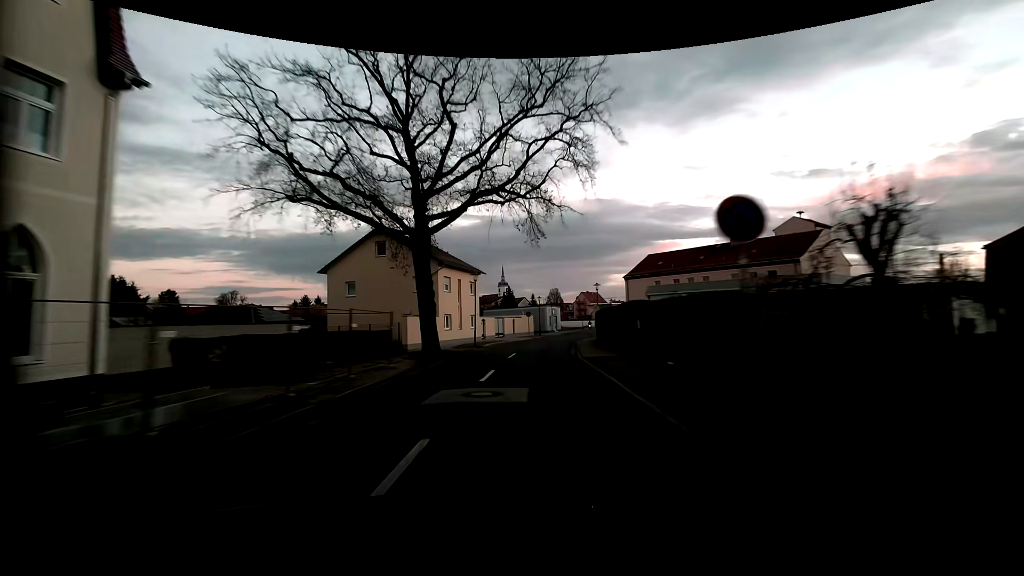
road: residential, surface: asphalt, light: Dusk
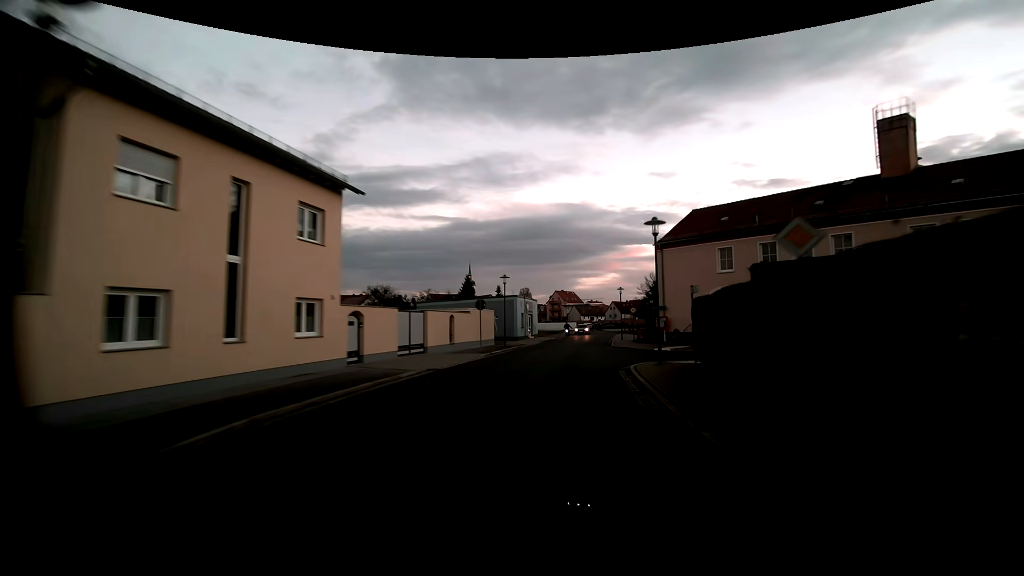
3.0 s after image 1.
(+0.1, +29.3) m; +3°
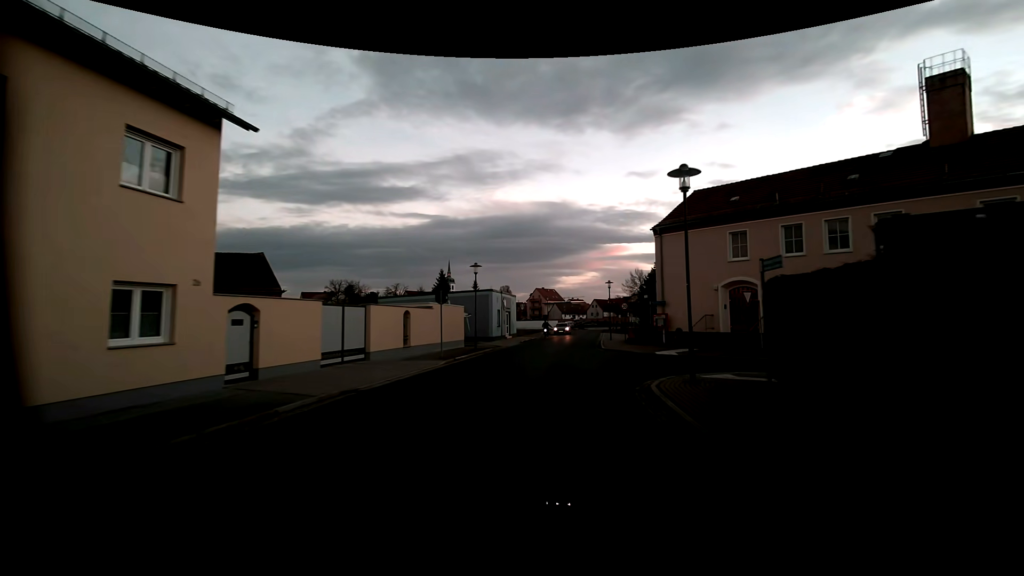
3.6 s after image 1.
(+0.2, +5.7) m; +3°
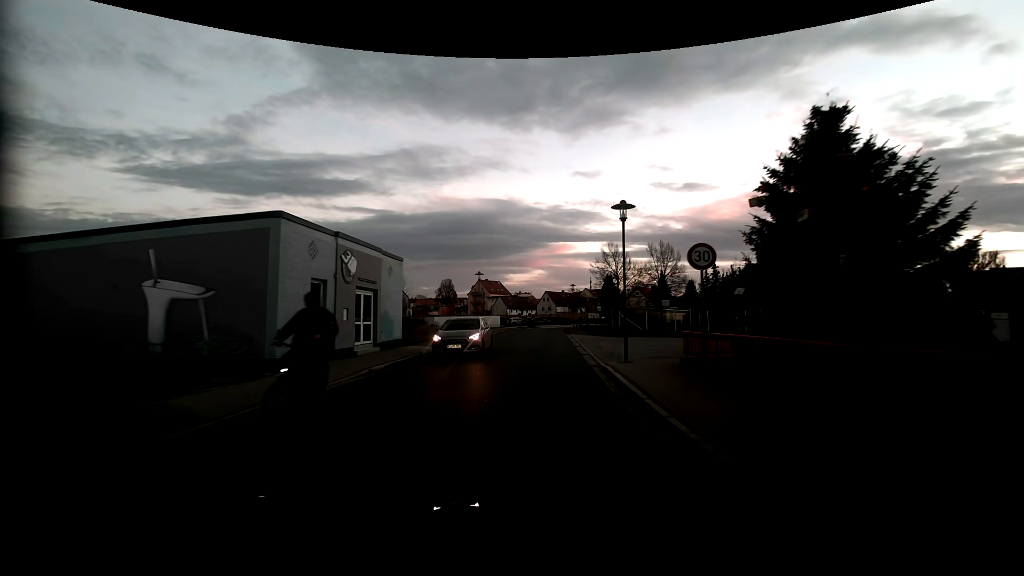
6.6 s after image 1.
(+1.6, +27.5) m; +6°
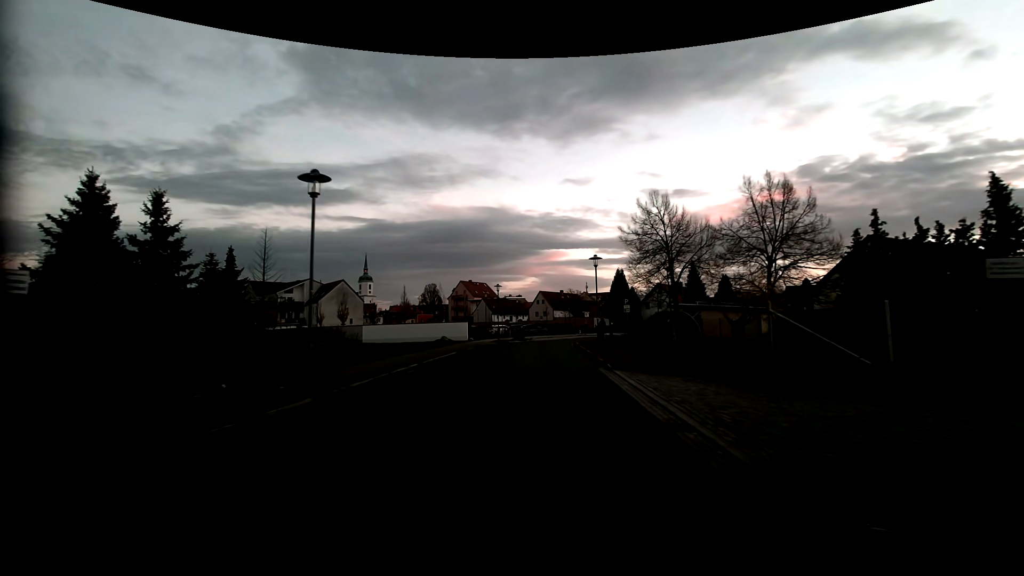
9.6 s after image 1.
(+0.2, +28.4) m; 0°
(0, +10) (0, +20) (0, +30) (+1, +40) (+4, +49) (+9, +58) (+15, +66) (+19, +75) (+18, +85) (+11, +92) m
